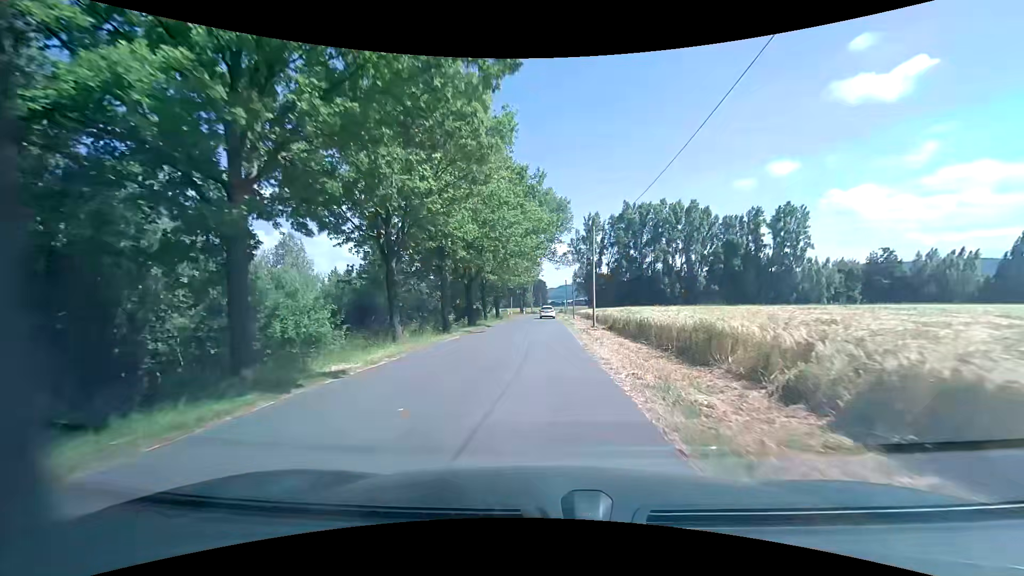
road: unclassified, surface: asphalt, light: Day
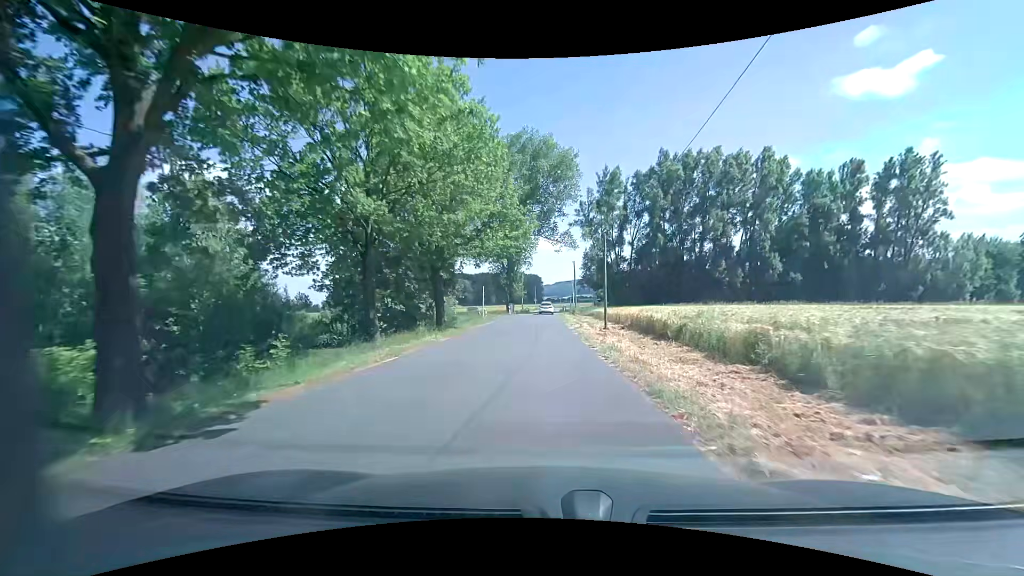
(0.0, +33.7) m; +1°
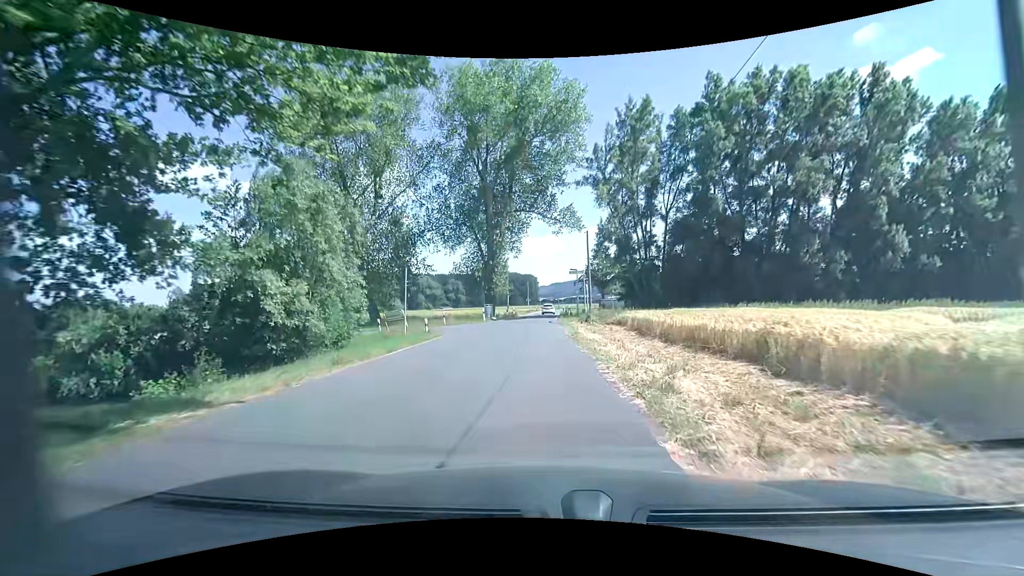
(+0.1, +23.9) m; +1°
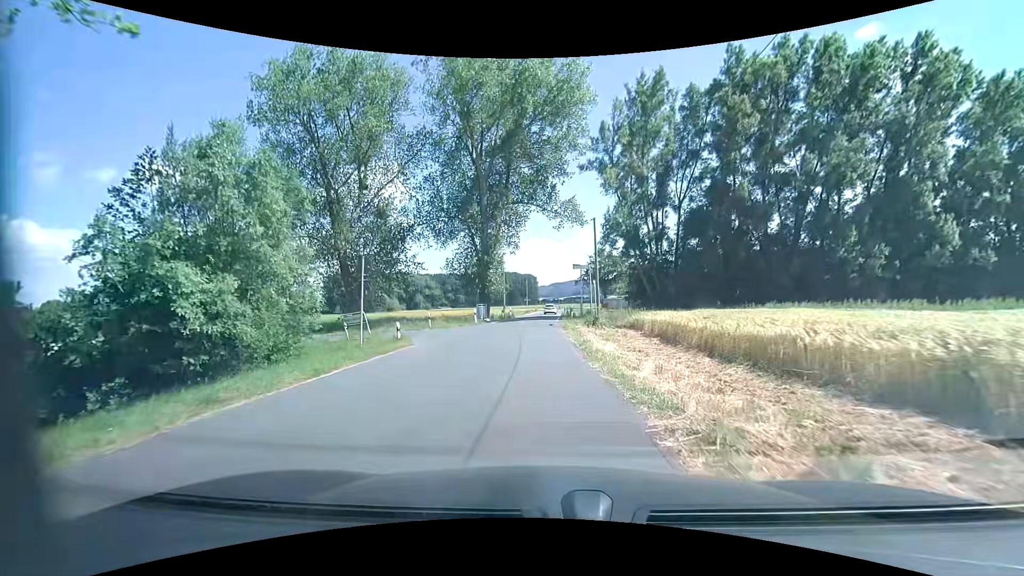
(0.0, +5.1) m; -1°
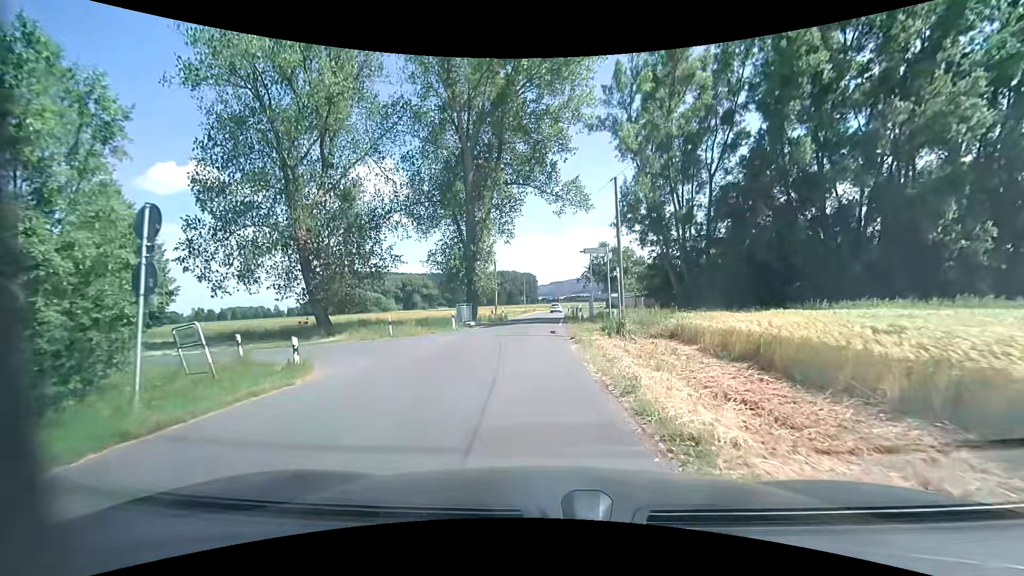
(+0.1, +9.0) m; 0°
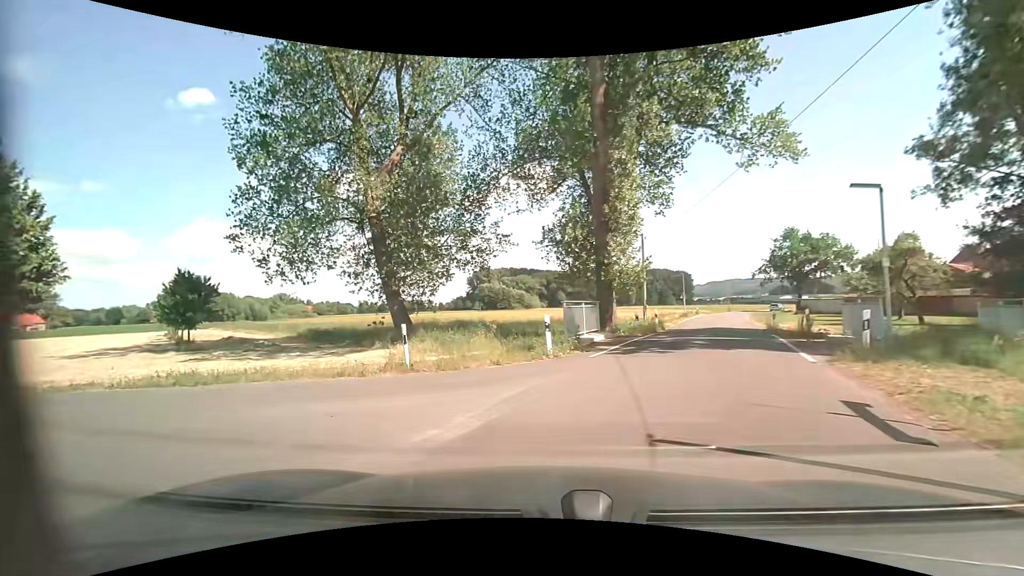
(-0.8, +15.5) m; -16°
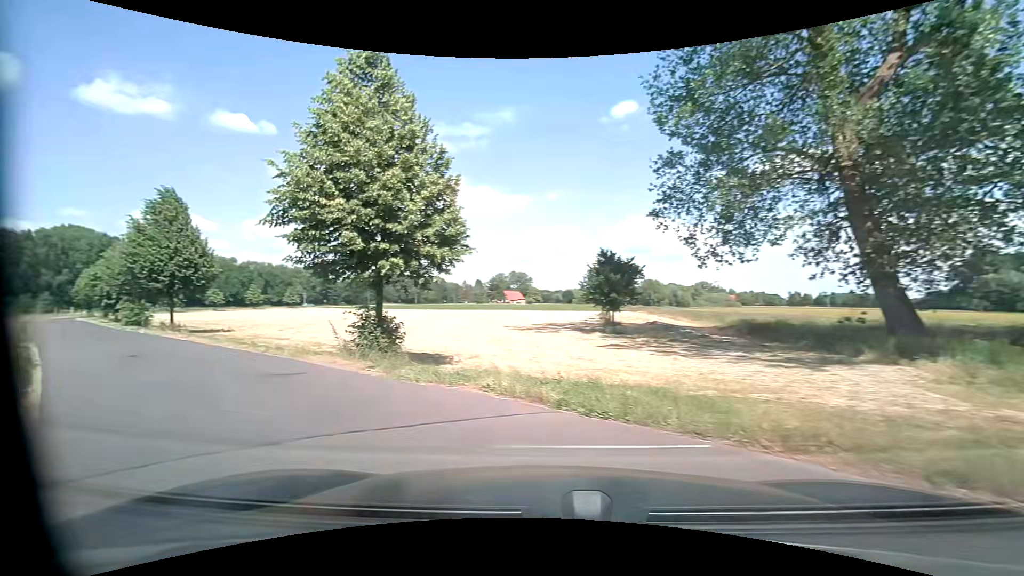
(-2.8, +7.3) m; -45°
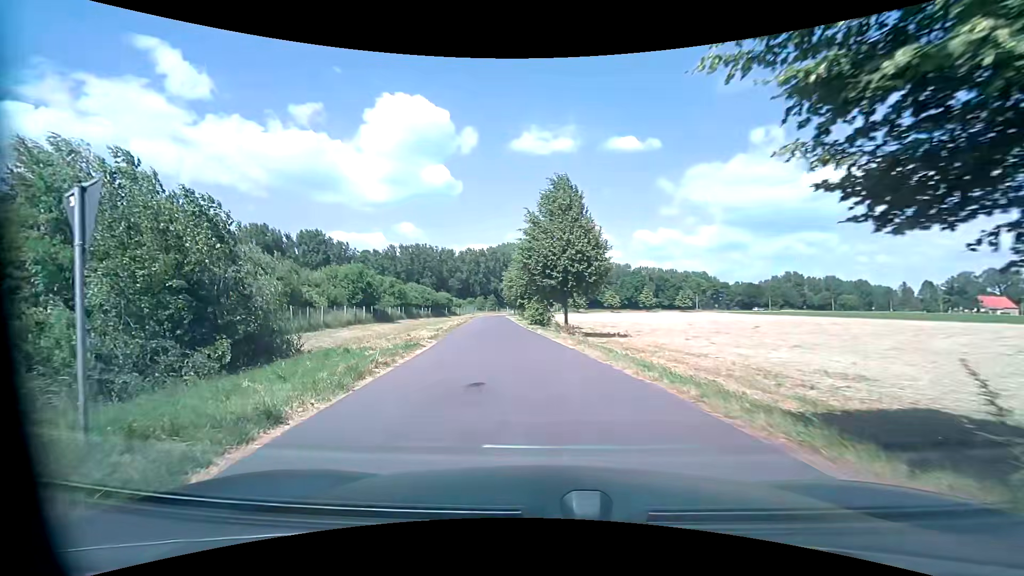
(-4.4, +9.1) m; -43°
(-1, +10) (-2, +20) (-3, +30) (-4, +40) (-5, +50) (-6, +60) (-7, +70) (-9, +80) (-10, +89) (-10, +99) m
